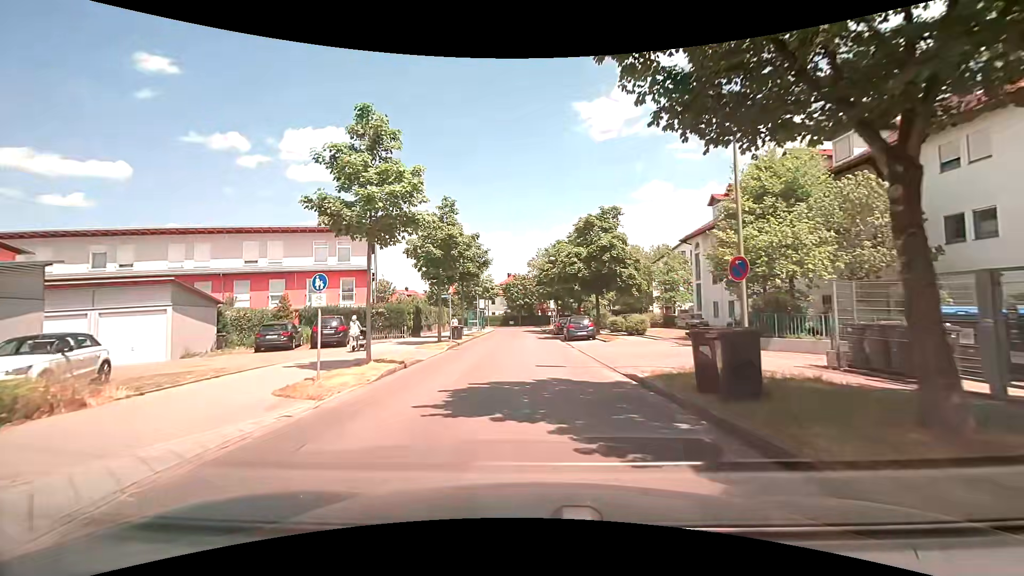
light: Day
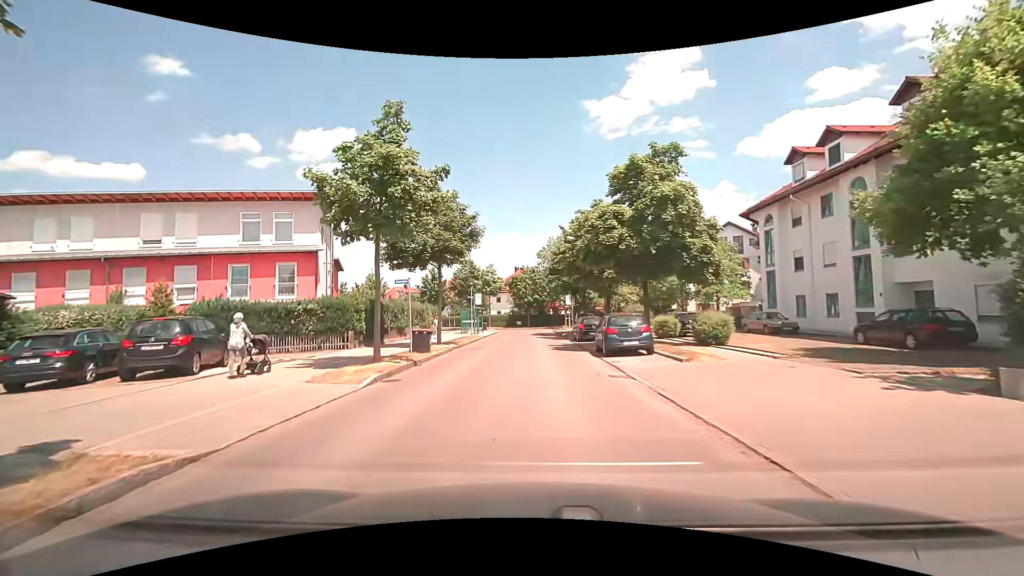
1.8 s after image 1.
(-0.1, +12.1) m; -1°
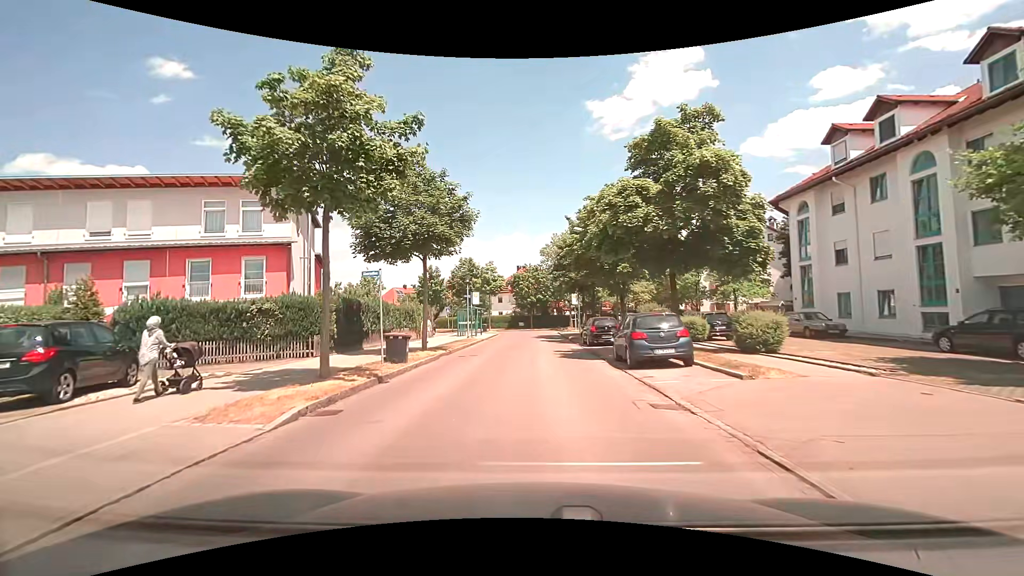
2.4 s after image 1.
(0.0, +3.9) m; -1°
(0, +10) (0, +20) (0, +30) (+1, +40) (+1, +50) (0, +60) (-5, +68) (-13, +75) (-21, +81) (-29, +87) m
